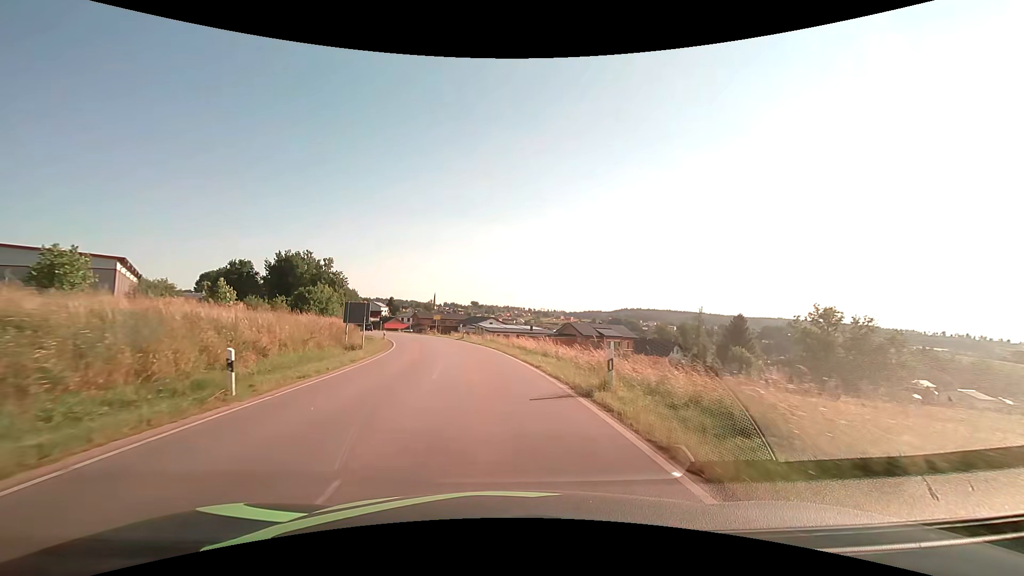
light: Day
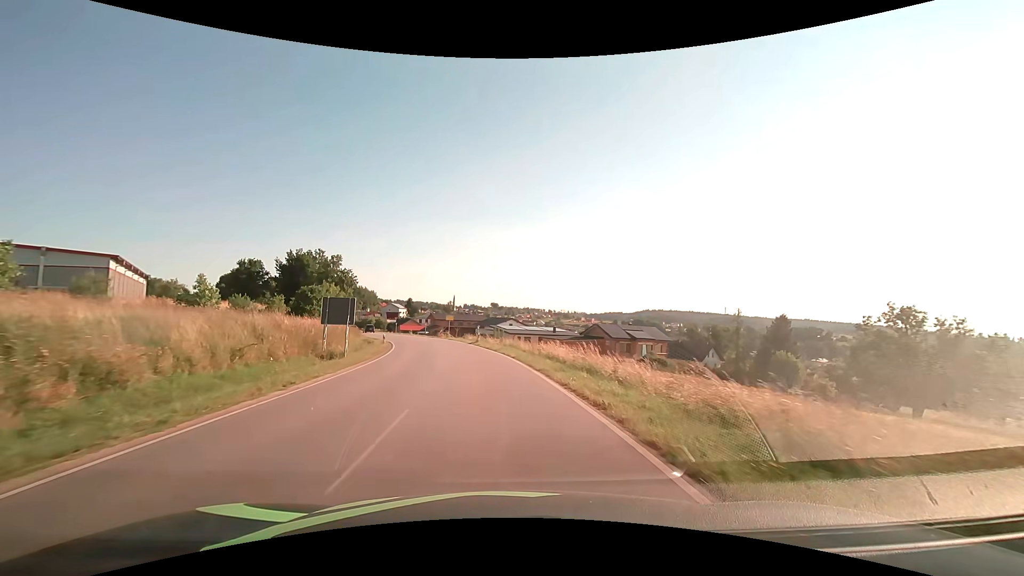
(-0.2, +8.1) m; -2°
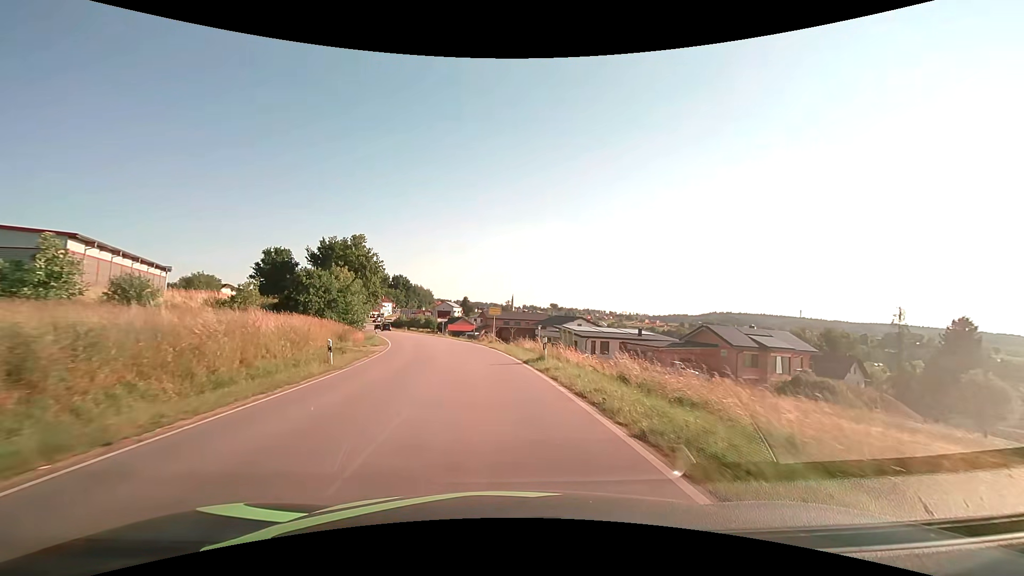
(-1.5, +24.0) m; -7°
